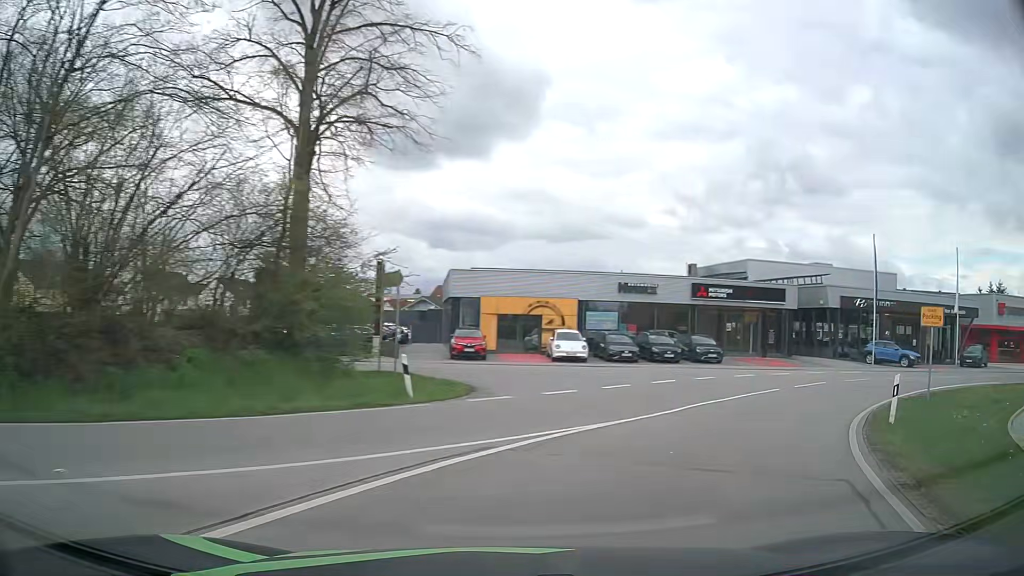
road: primary_link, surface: asphalt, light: Day
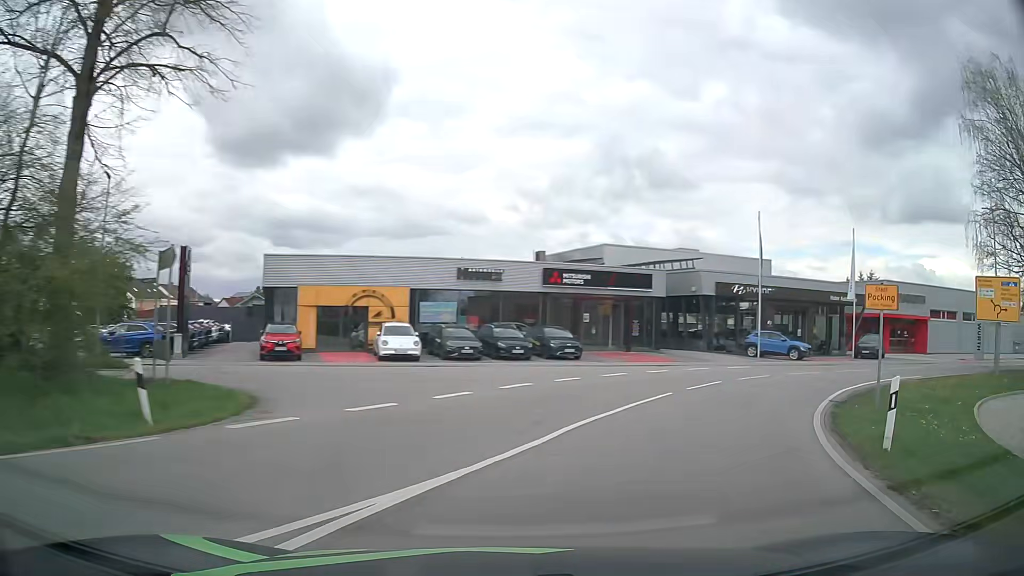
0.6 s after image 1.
(+0.7, +5.5) m; +14°
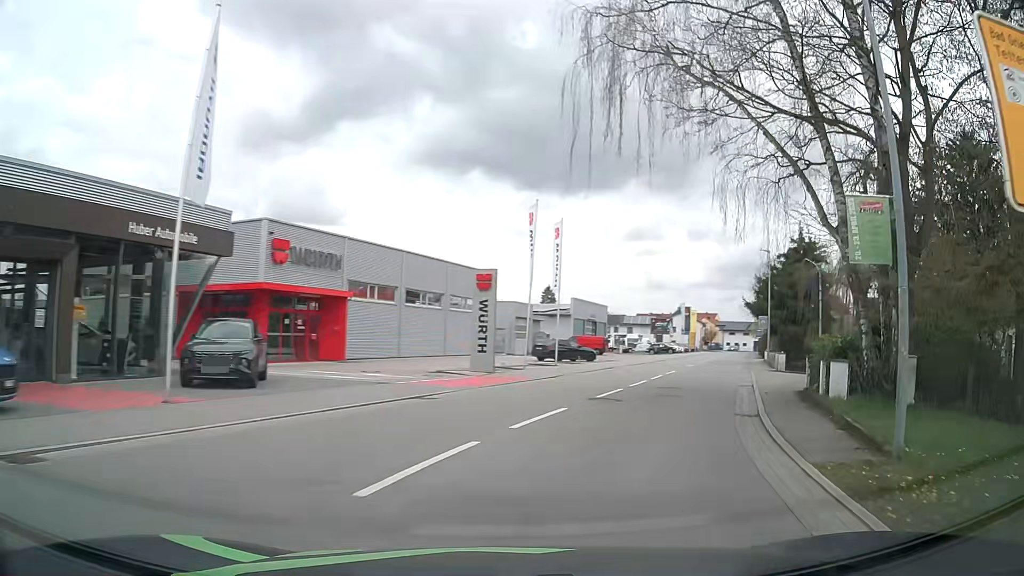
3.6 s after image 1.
(+14.1, +26.3) m; +55°
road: secondary
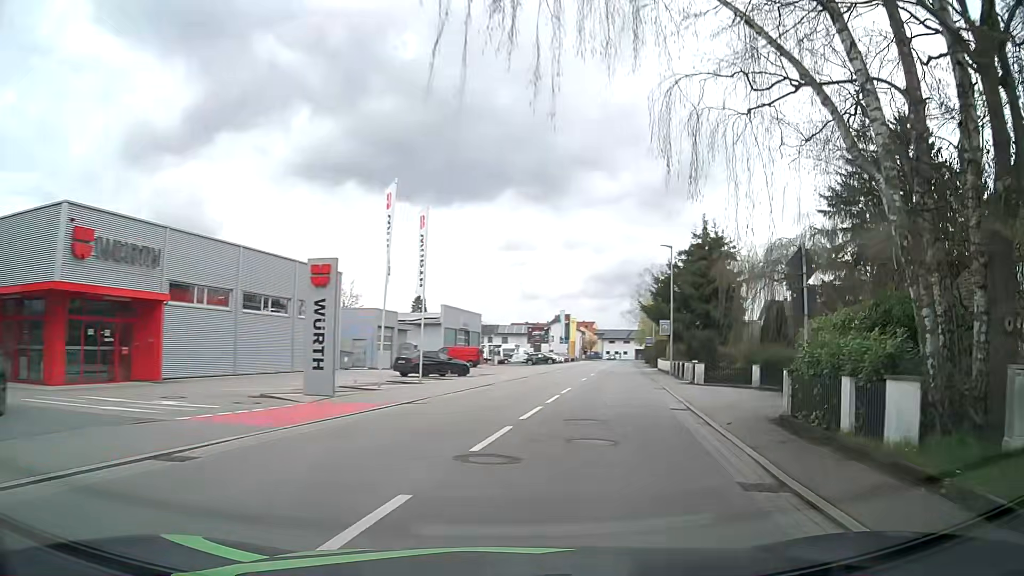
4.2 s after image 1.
(+0.7, +6.8) m; +12°
(+1, +10) (+2, +20) (+4, +30) (+6, +40) (+8, +49) (+9, +59) (+11, +69) (+12, +79) (+14, +89) (+16, +99) m
